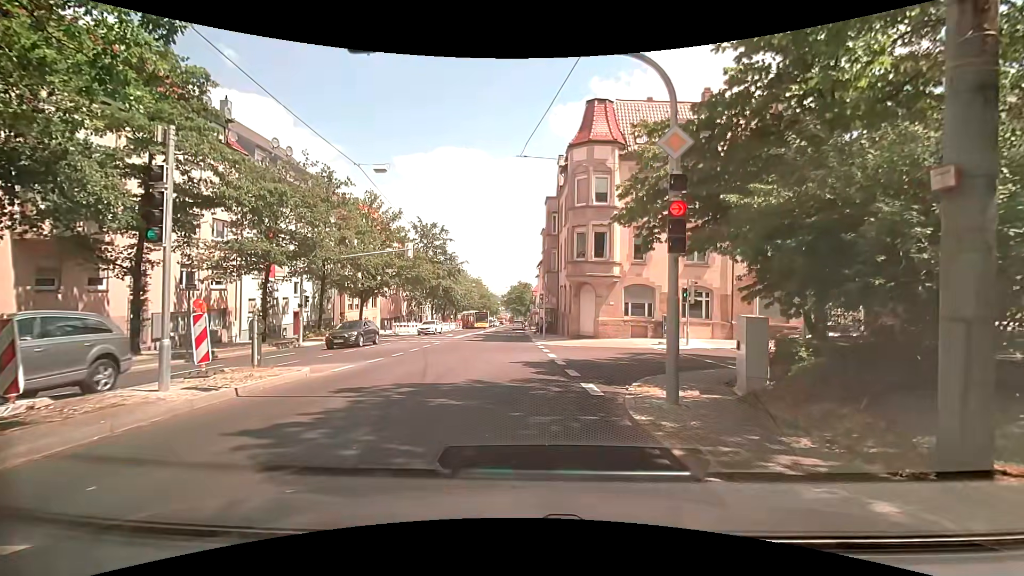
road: secondary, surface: asphalt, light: Day
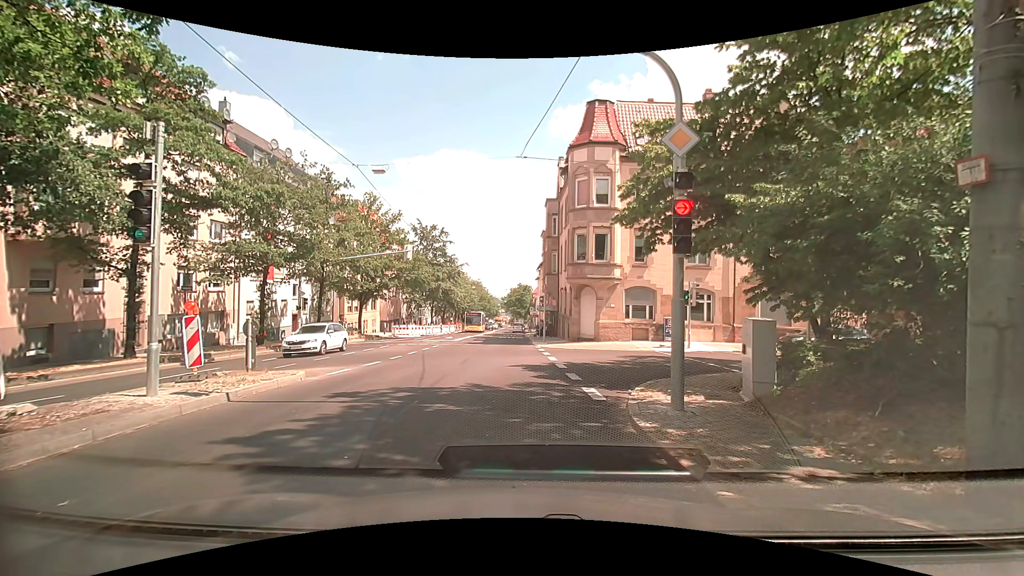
(0.0, +0.3) m; 0°
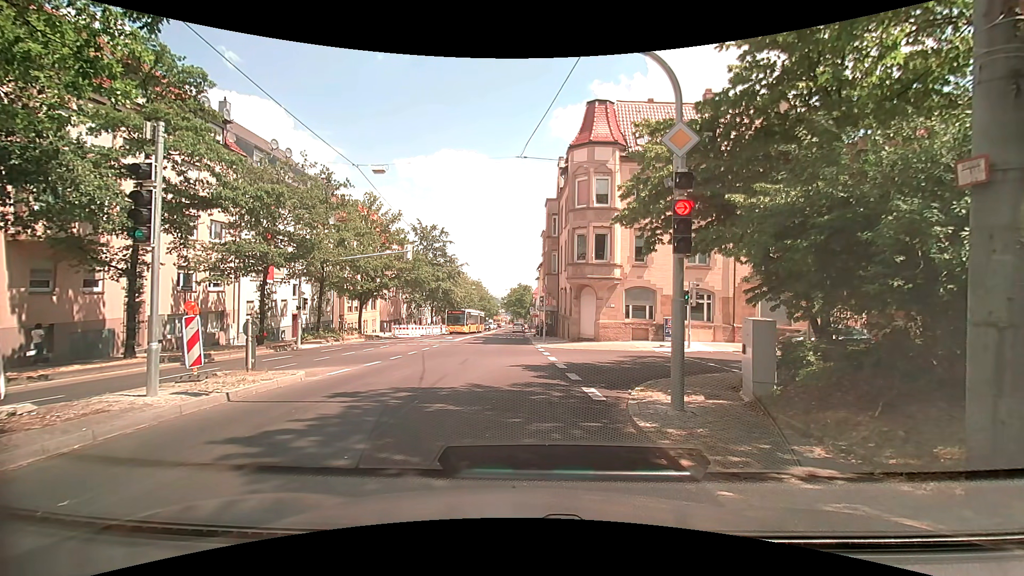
(0.0, 0.0) m; 0°
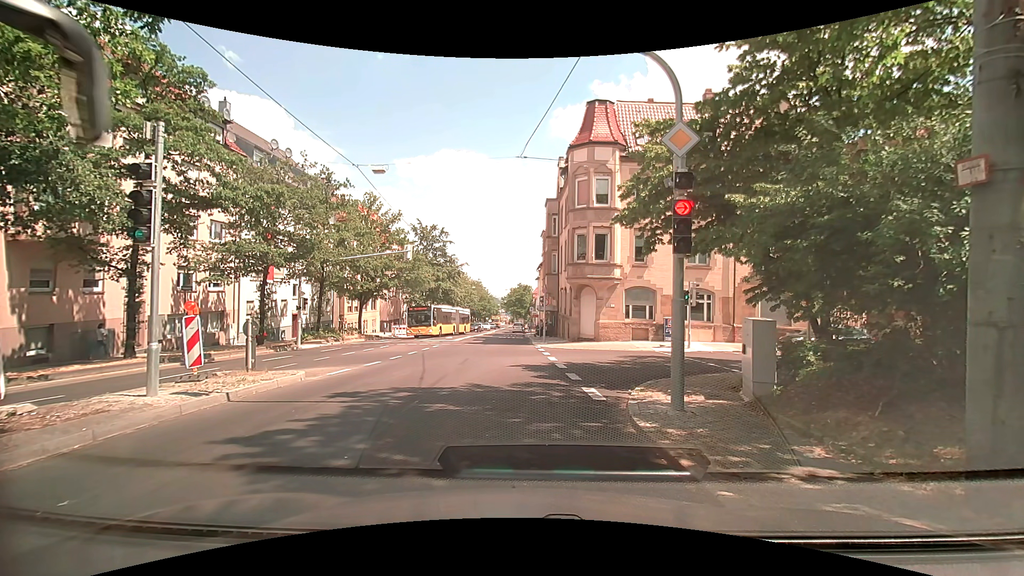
(0.0, 0.0) m; 0°
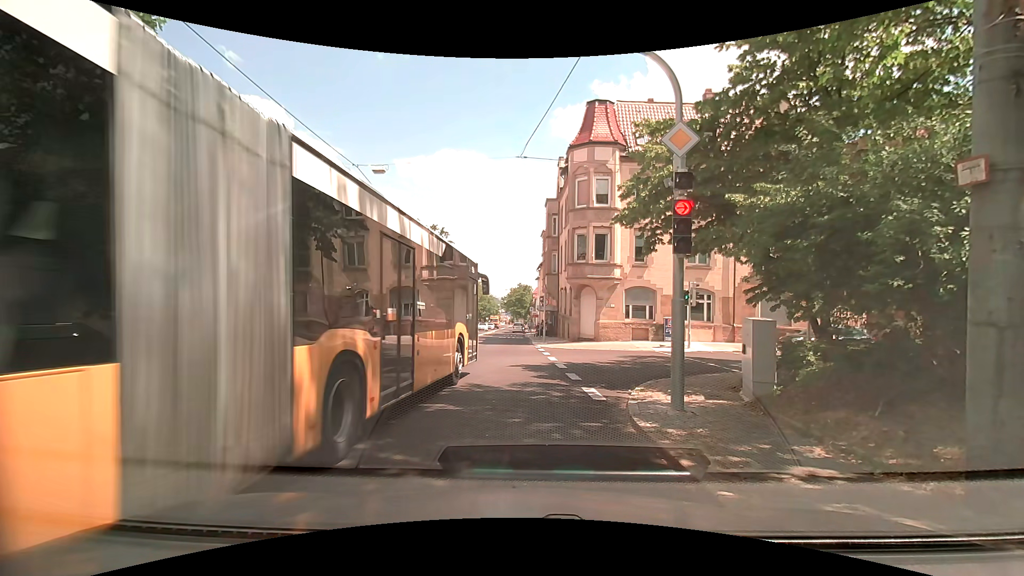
(0.0, 0.0) m; 0°
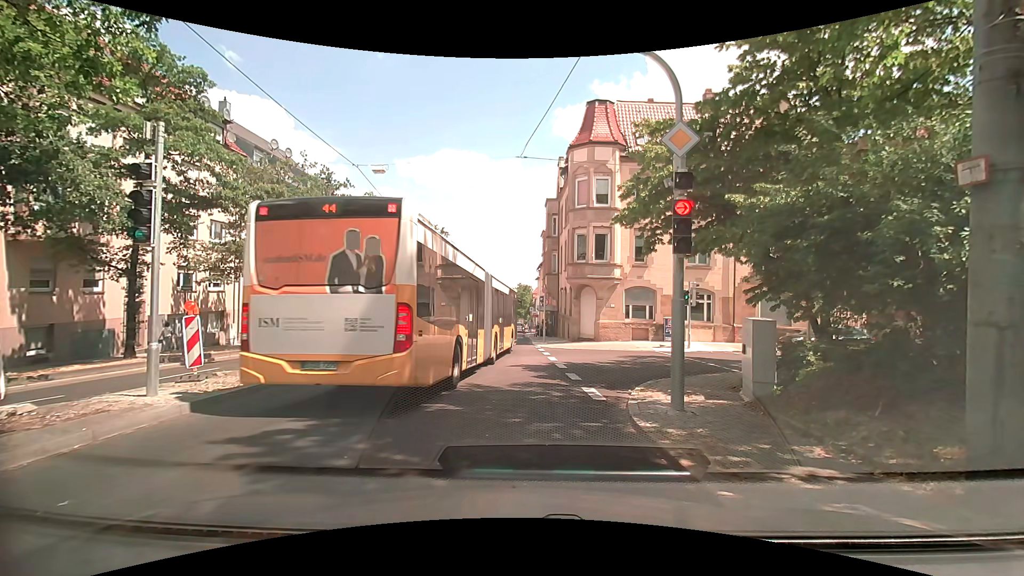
(0.0, 0.0) m; 0°
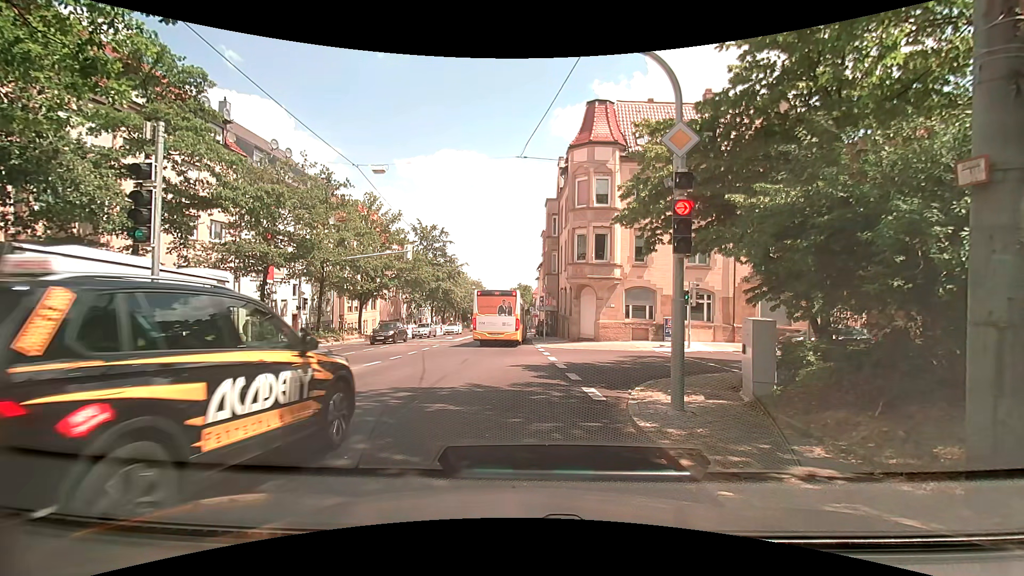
(0.0, 0.0) m; 0°
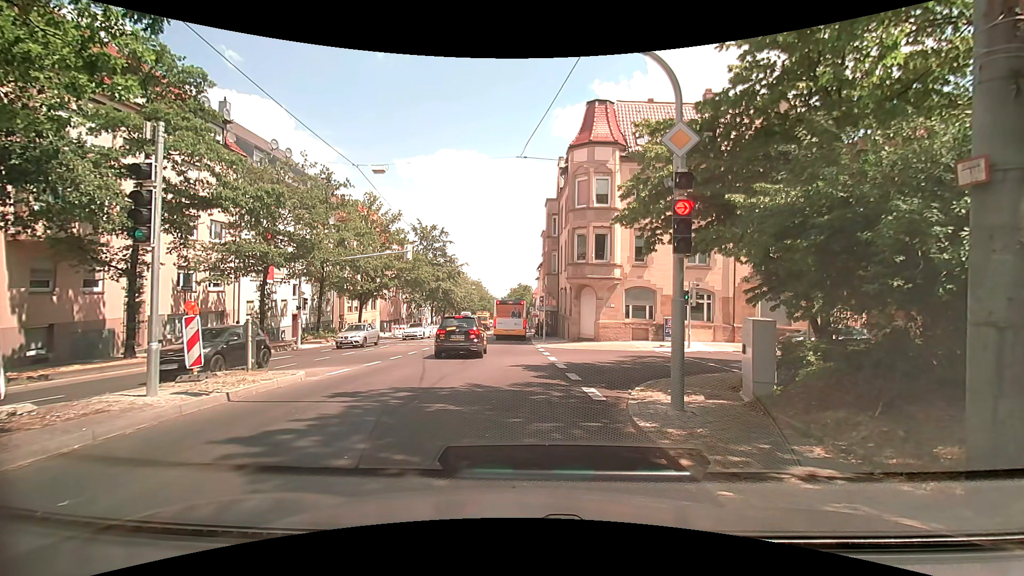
(0.0, 0.0) m; 0°
